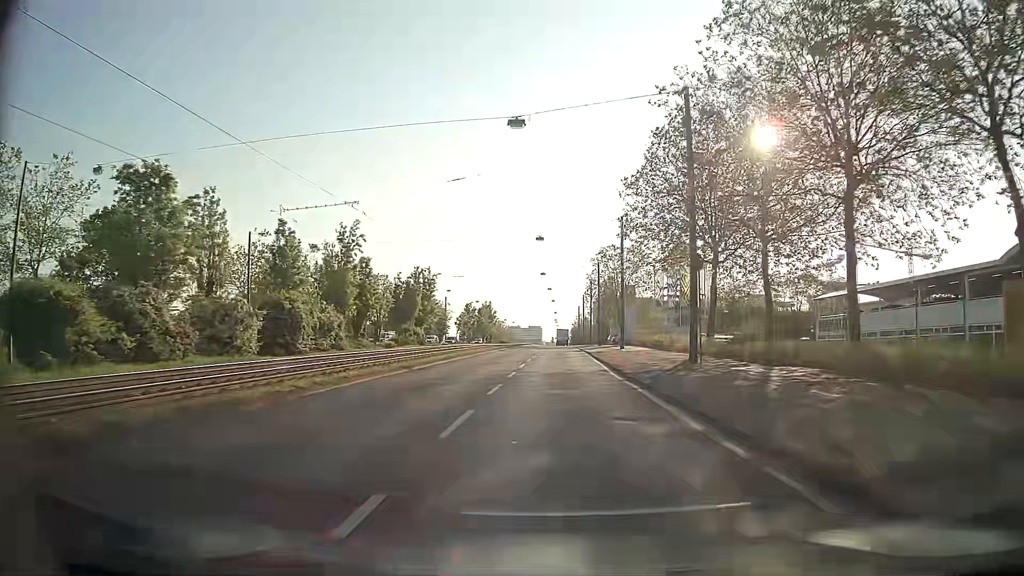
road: primary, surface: asphalt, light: Day
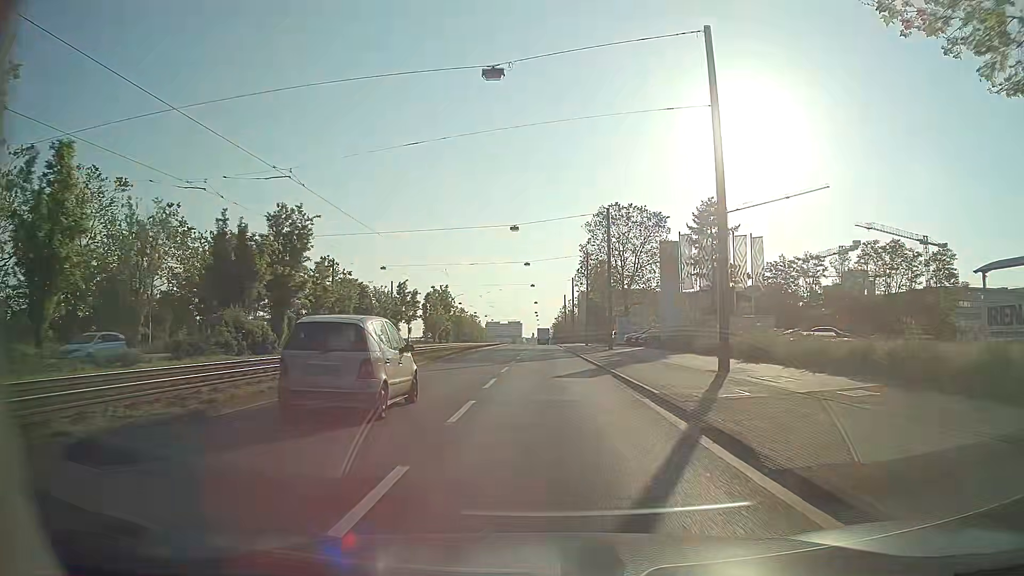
(+0.4, +34.8) m; +1°
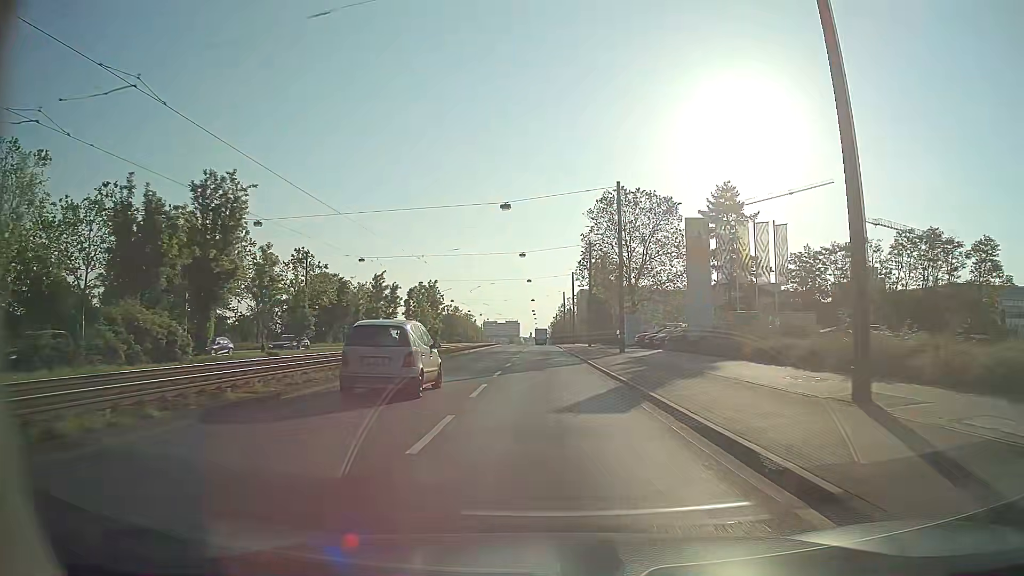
(0.0, +8.8) m; 0°
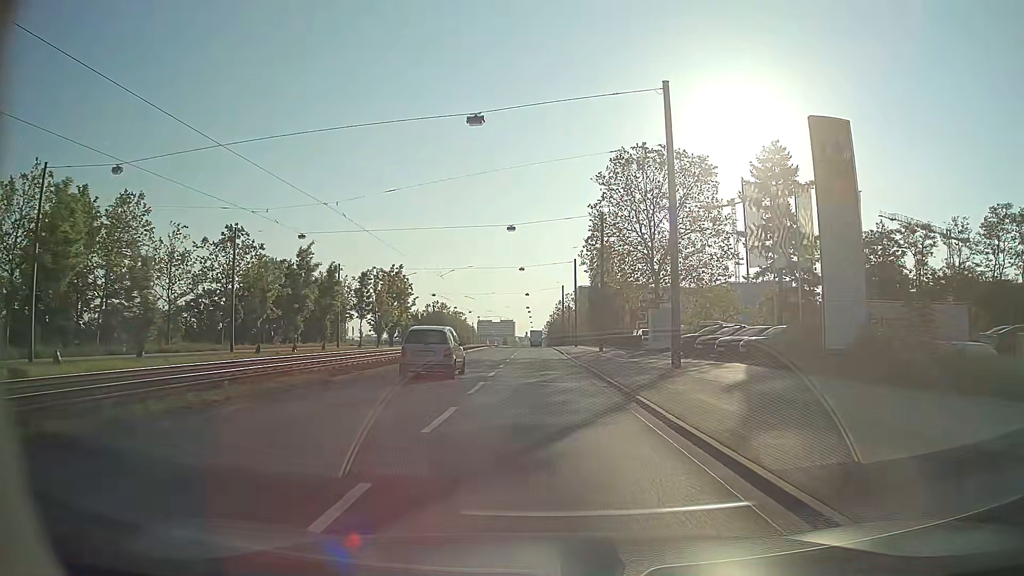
(0.0, +17.6) m; 0°
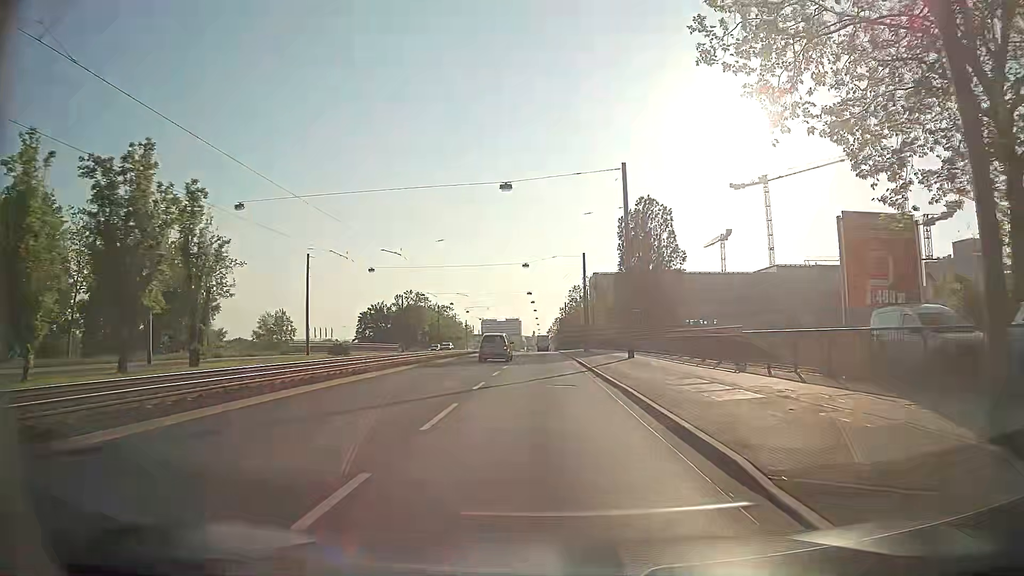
(-0.4, +44.7) m; -1°
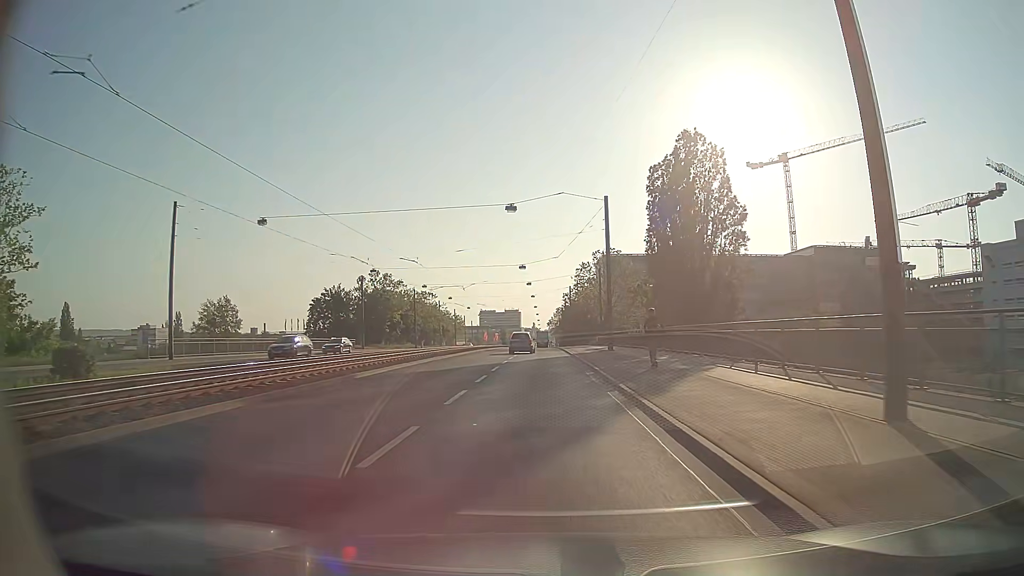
(0.0, +27.3) m; 0°
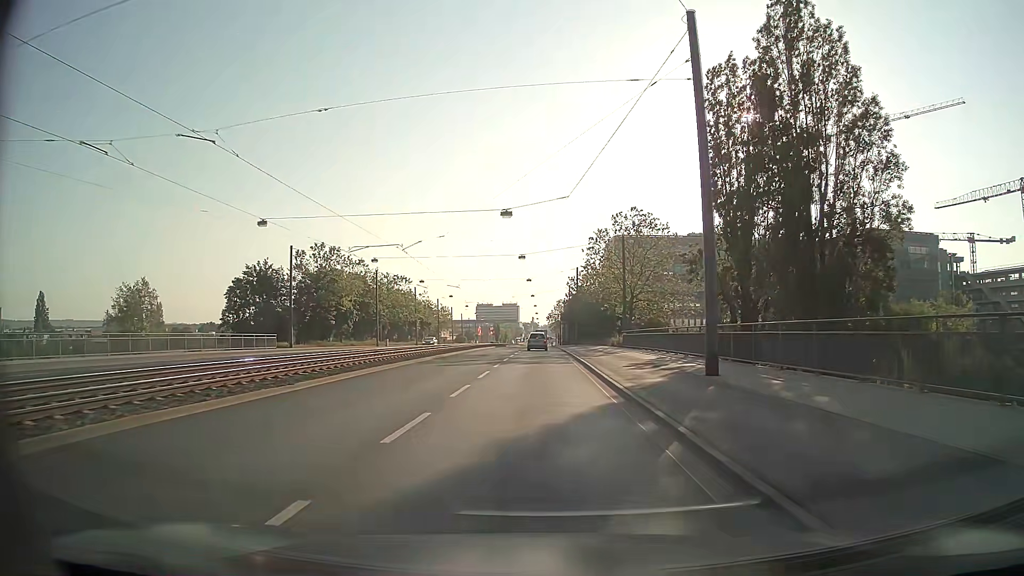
(+0.1, +27.7) m; 0°
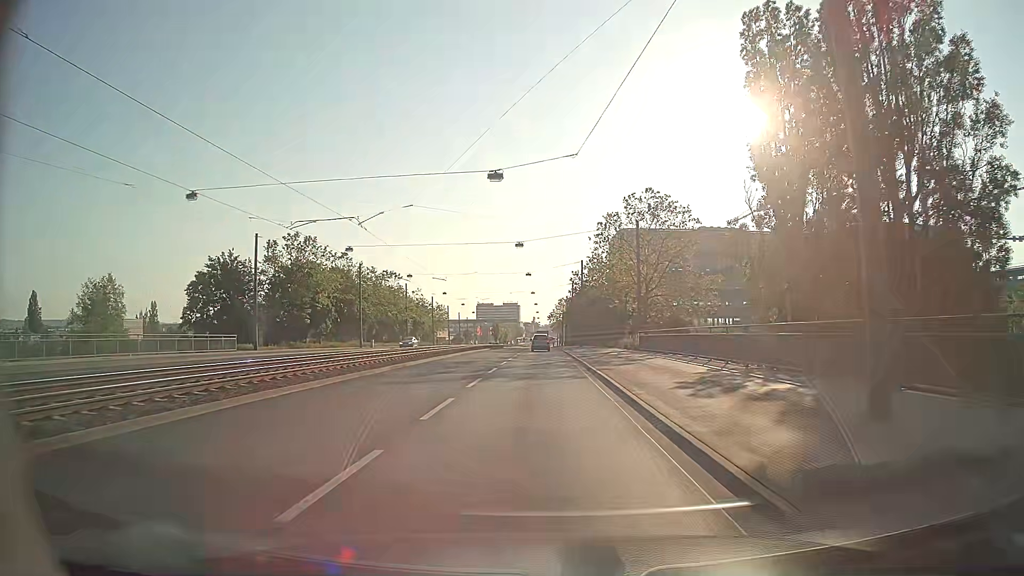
(0.0, +9.2) m; 0°
(0, +10) (0, +20) (0, +30) (0, +40) (0, +50) (0, +60) (0, +70) (0, +80) (0, +90) (0, +100) m
